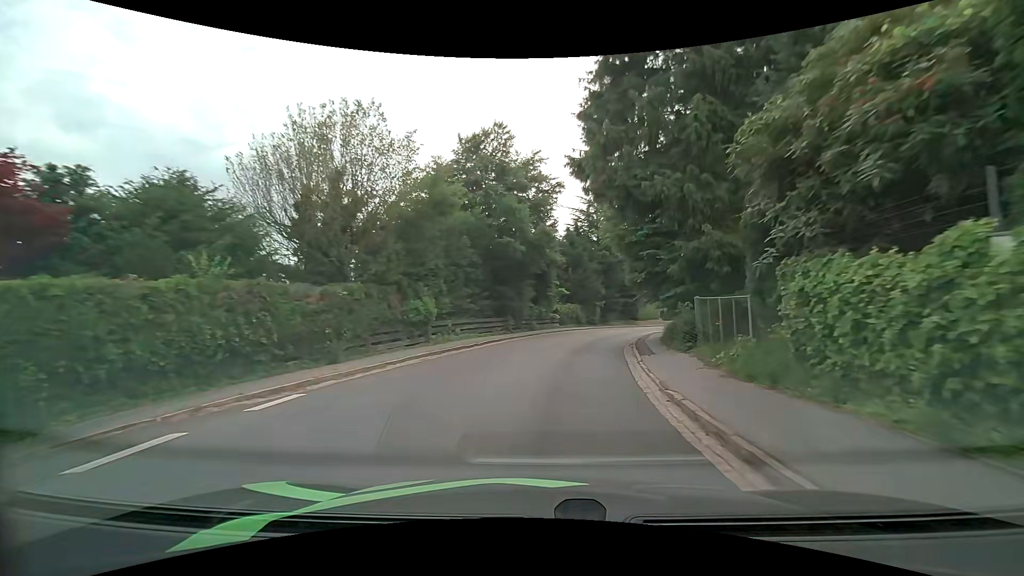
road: tertiary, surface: asphalt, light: Day
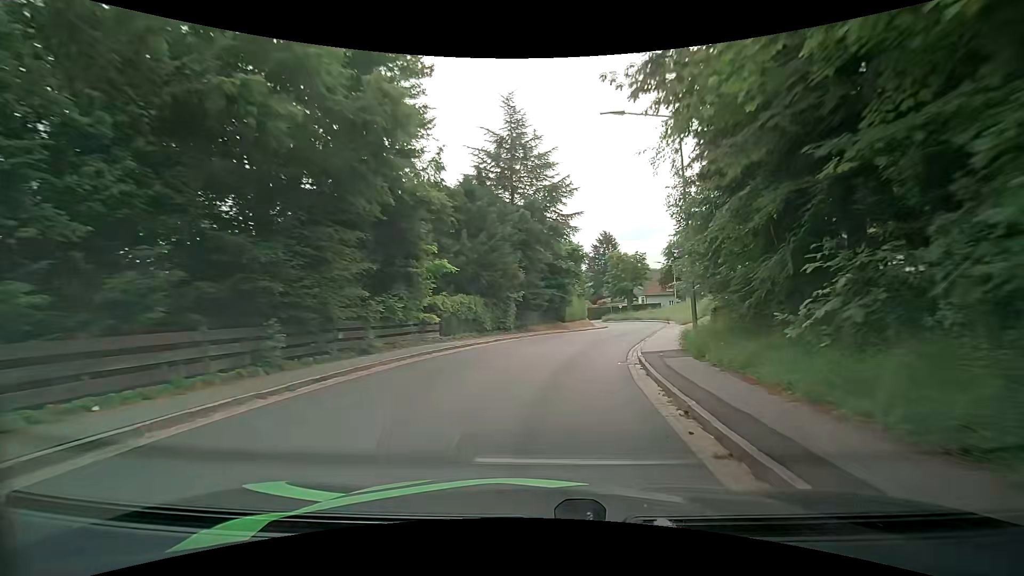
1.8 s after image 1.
(+1.8, +20.8) m; +10°
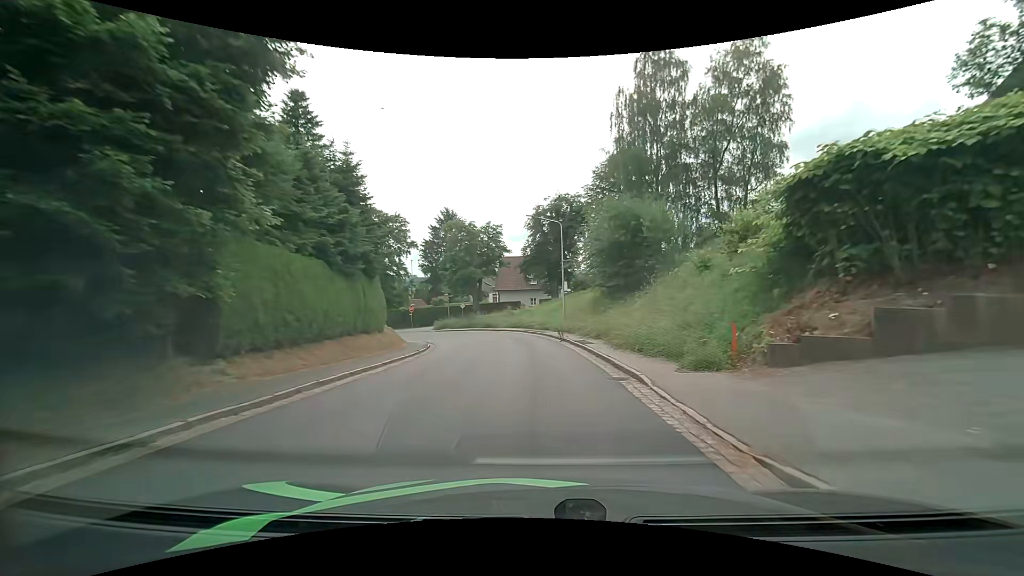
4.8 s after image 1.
(+6.2, +34.1) m; +17°
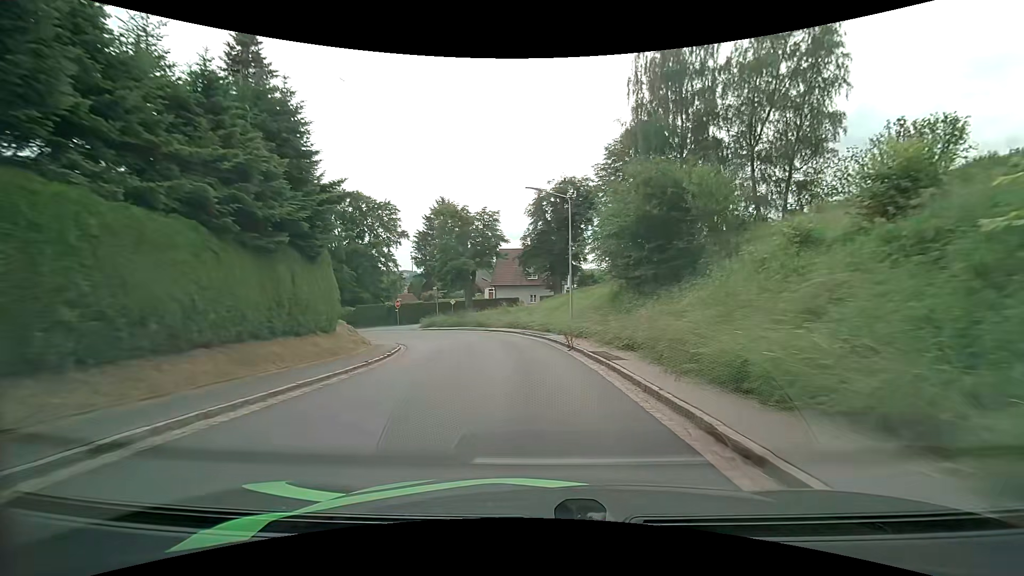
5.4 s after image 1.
(+0.1, +6.9) m; 0°
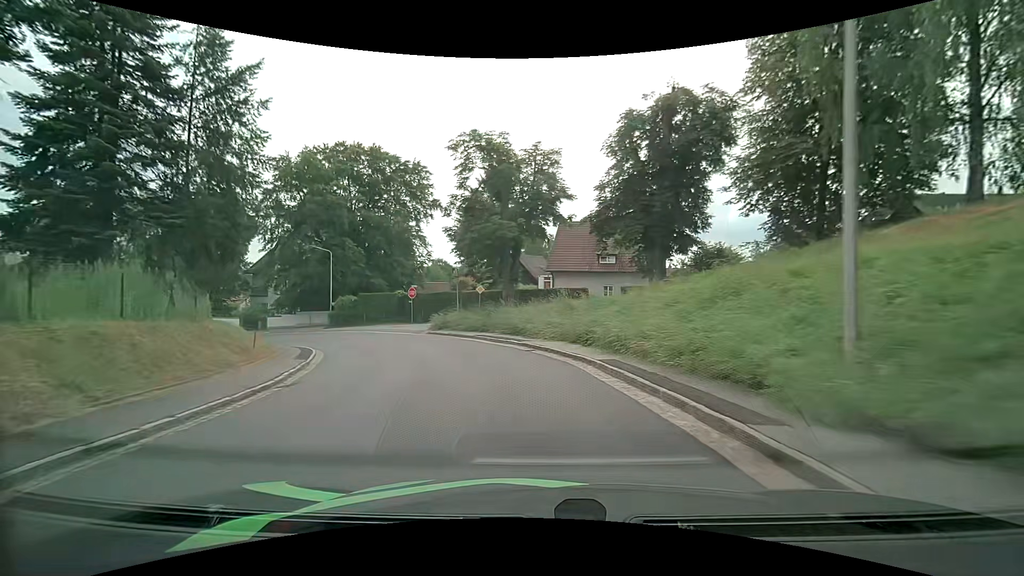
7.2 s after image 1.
(-0.8, +20.0) m; -6°
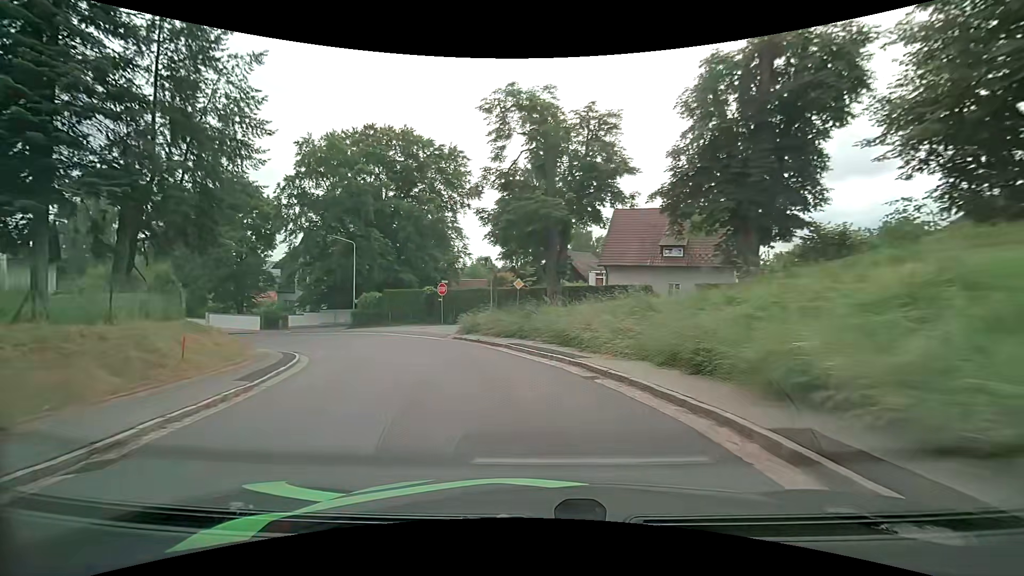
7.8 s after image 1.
(-0.3, +6.4) m; -5°
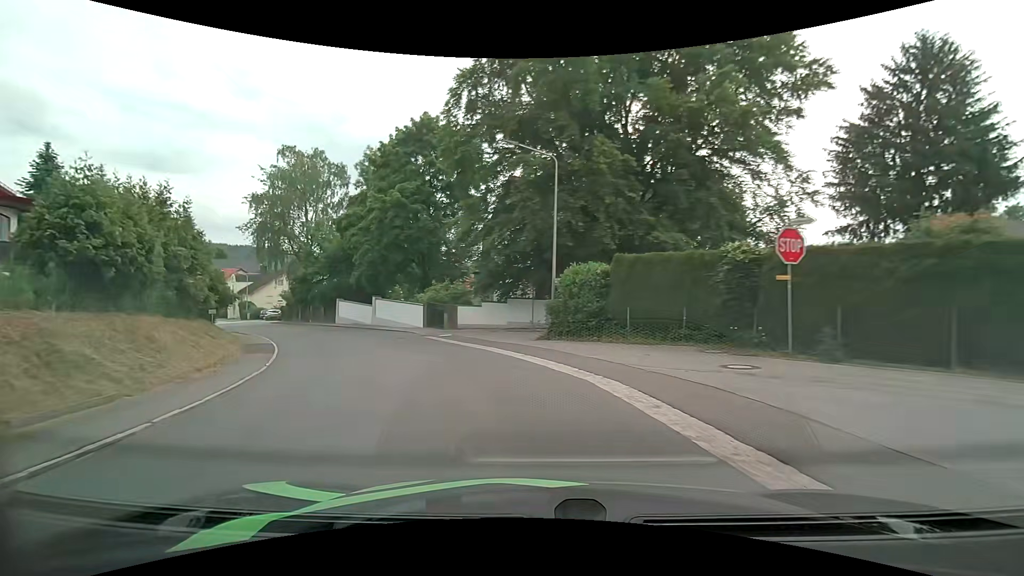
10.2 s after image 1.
(-6.0, +23.9) m; -29°
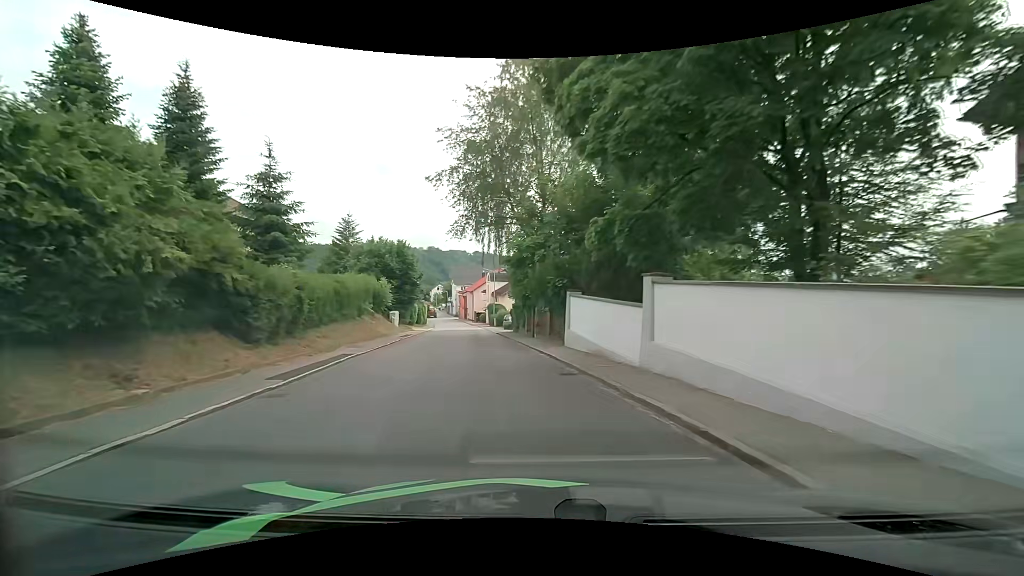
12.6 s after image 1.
(-7.4, +25.4) m; -31°
